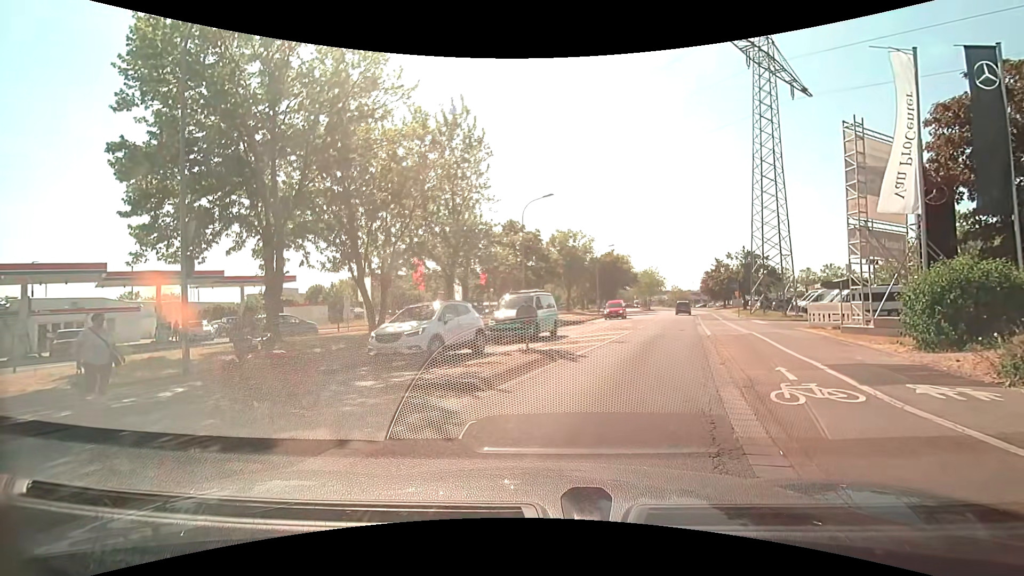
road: tertiary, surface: asphalt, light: Day
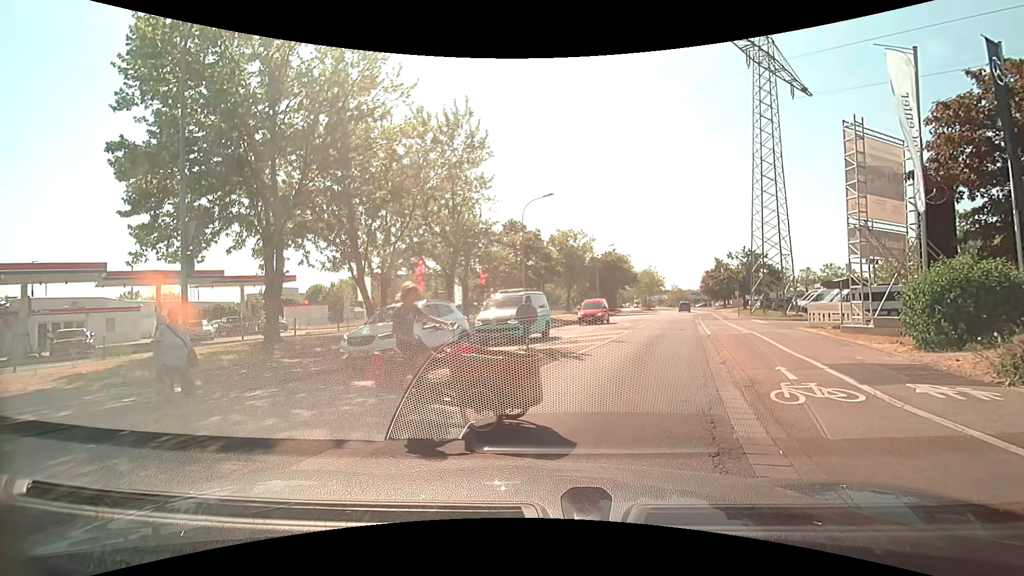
(0.0, +0.1) m; 0°
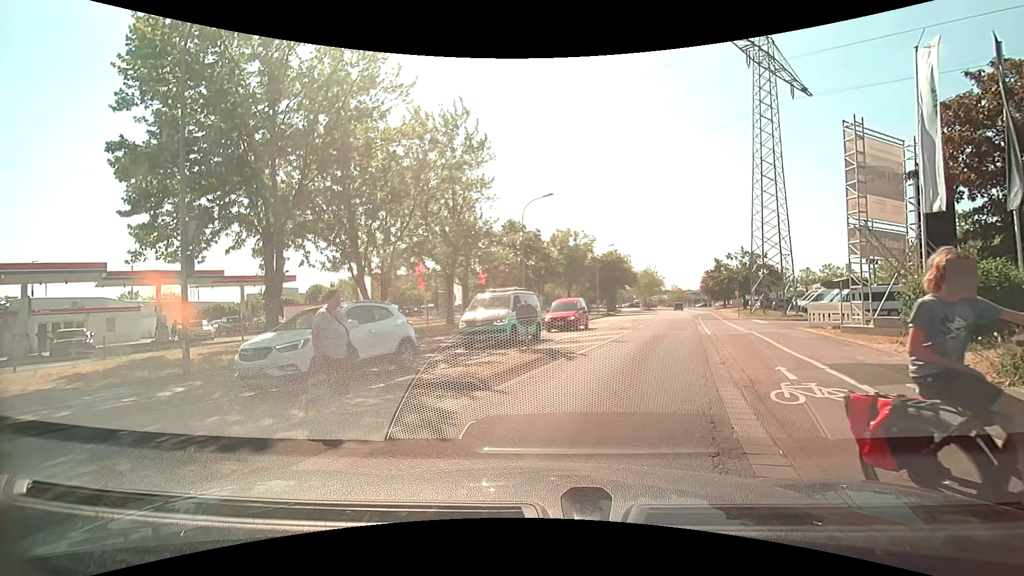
(0.0, 0.0) m; 0°
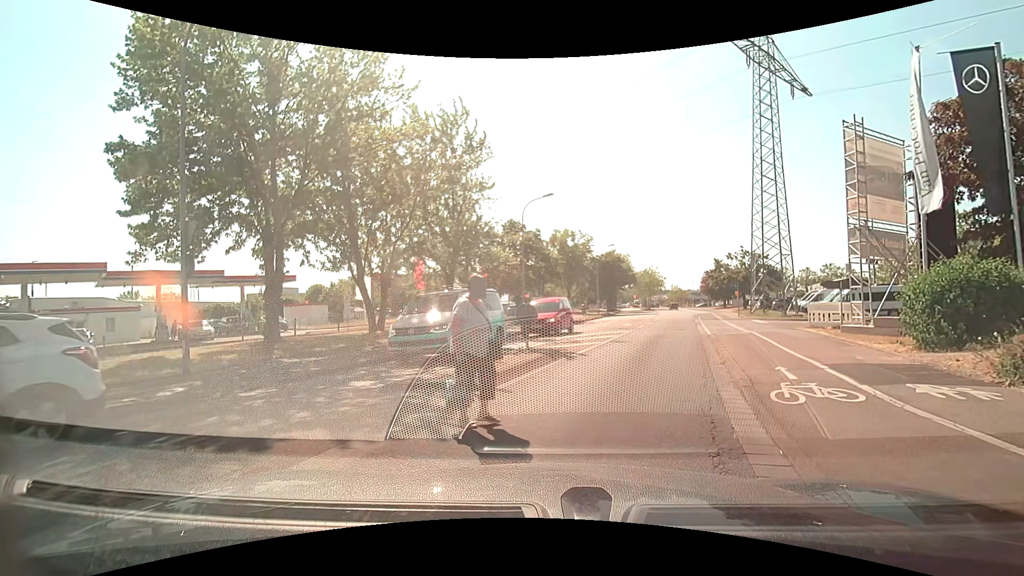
(0.0, 0.0) m; 0°
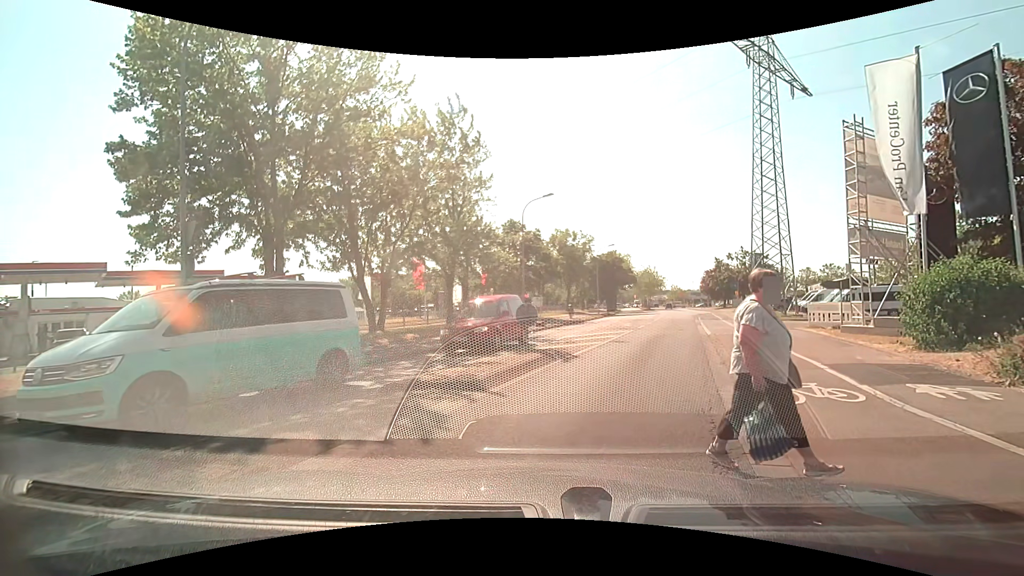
(0.0, 0.0) m; 0°
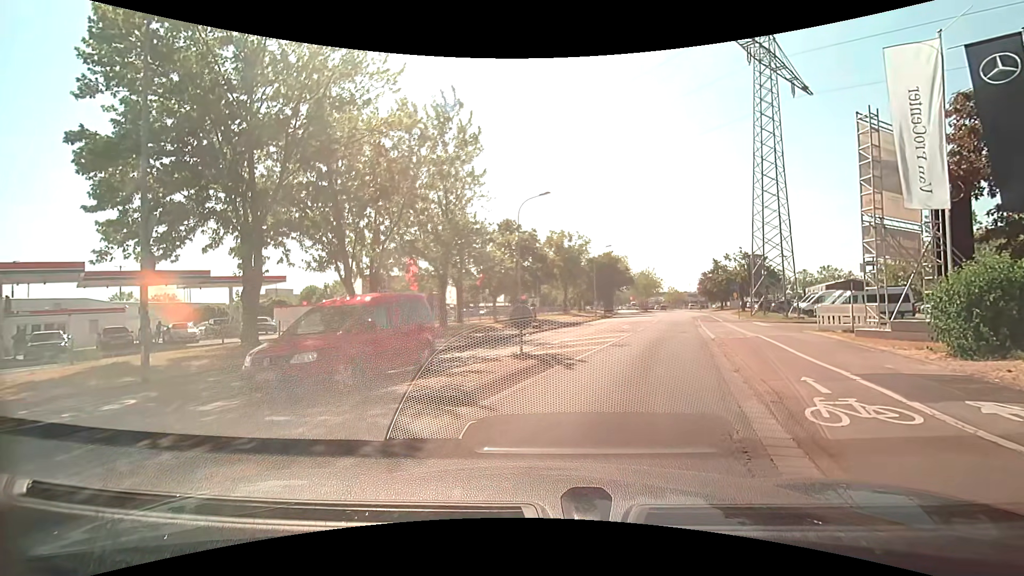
(0.0, +1.1) m; +1°
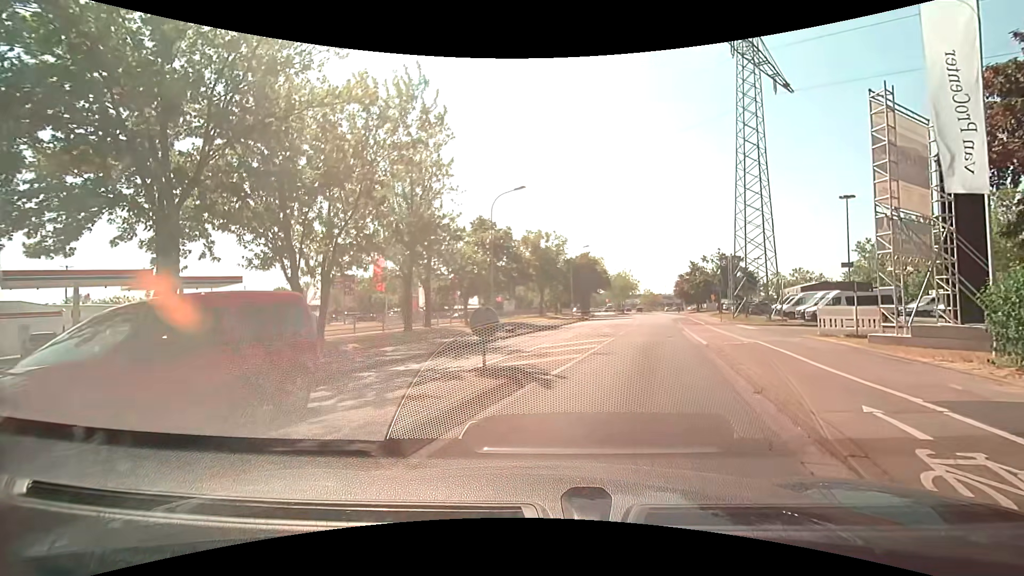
(0.0, +2.6) m; +4°
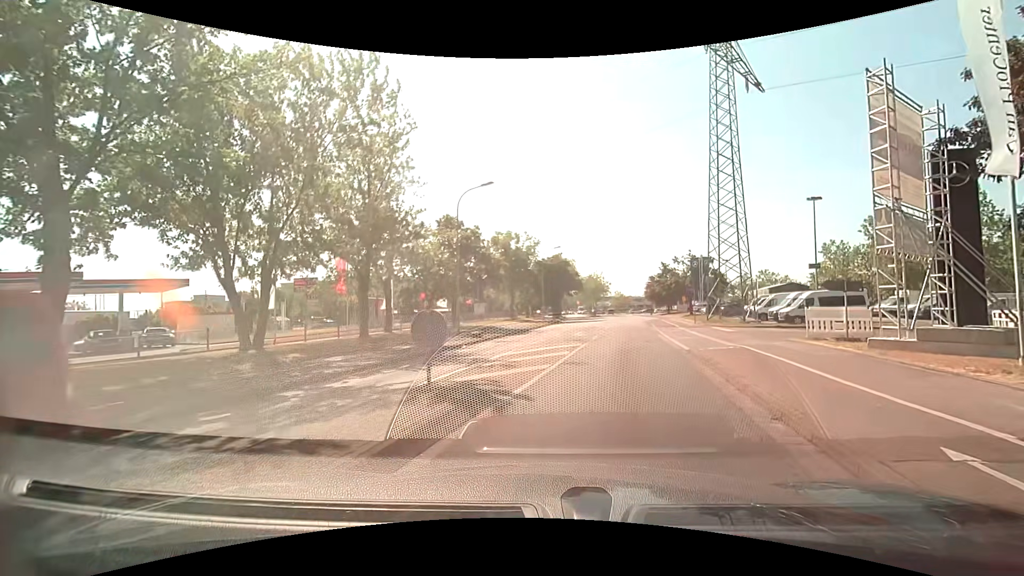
(0.0, +2.0) m; +2°
(+1, +10) (+3, +20) (+4, +30) (+6, +40) (+7, +49) (+9, +59) (+11, +69) (+13, +79) (+14, +89) (+15, +99) m
